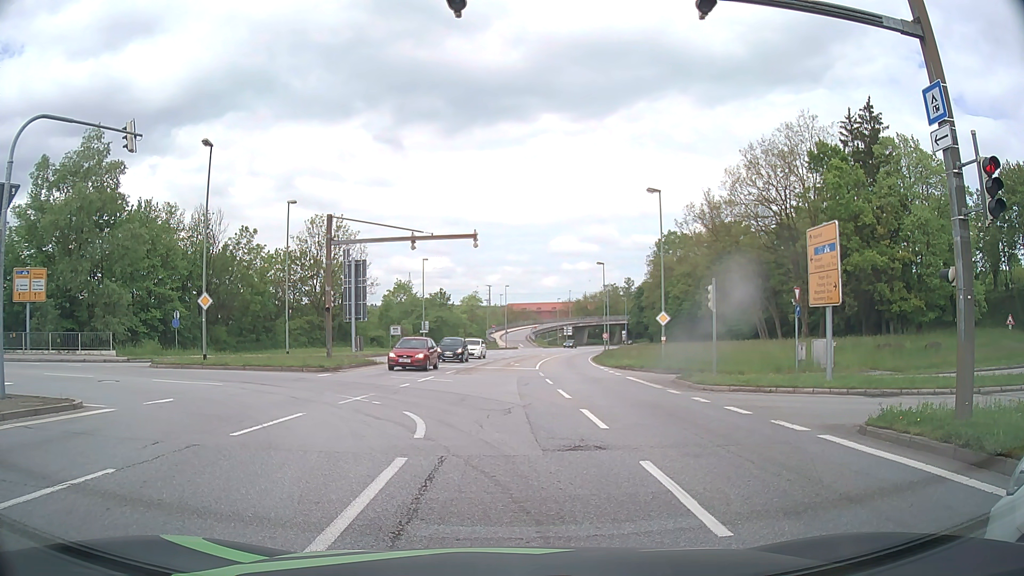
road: primary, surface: asphalt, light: Day
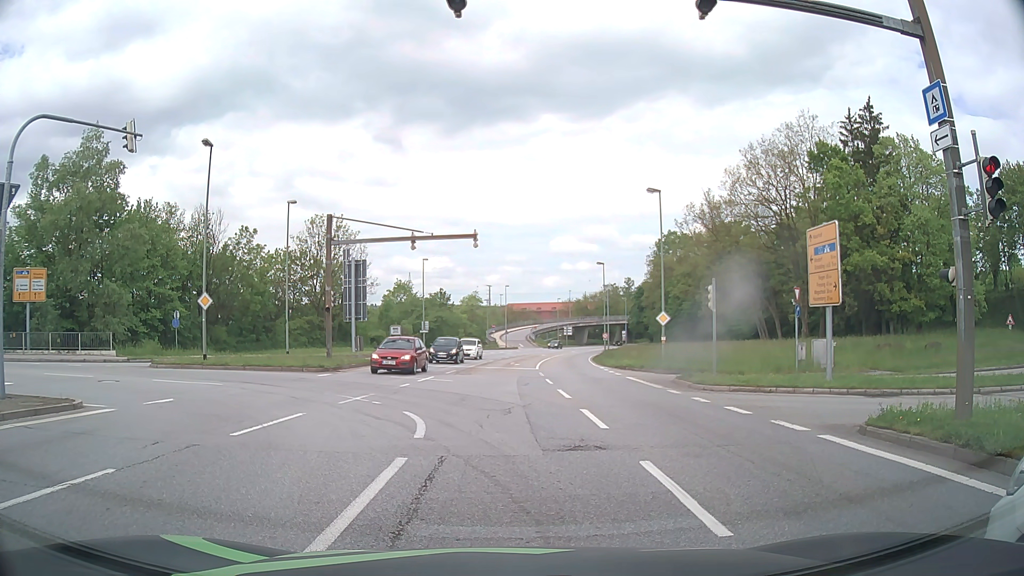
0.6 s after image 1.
(0.0, 0.0) m; 0°
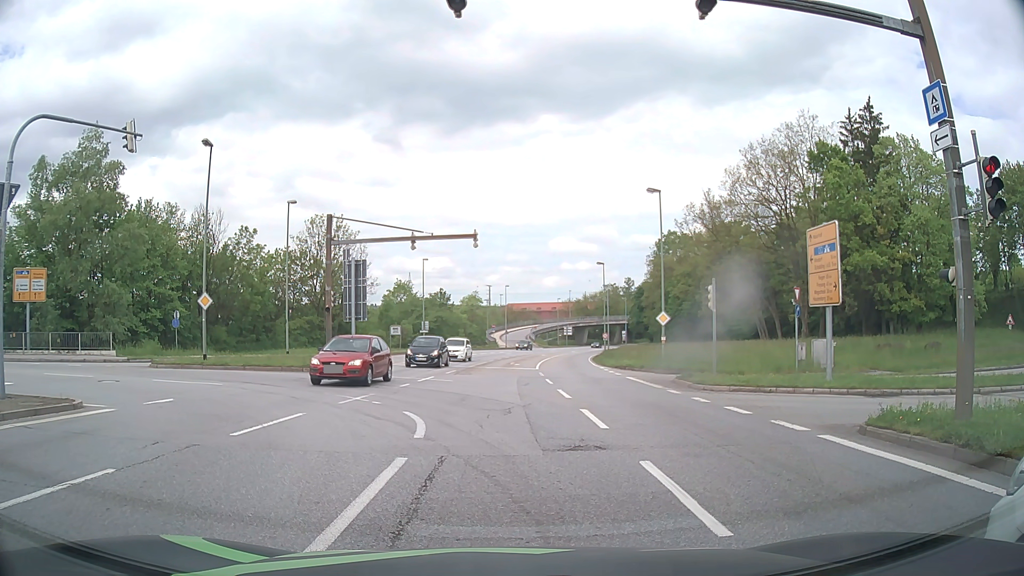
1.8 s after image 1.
(0.0, 0.0) m; 0°
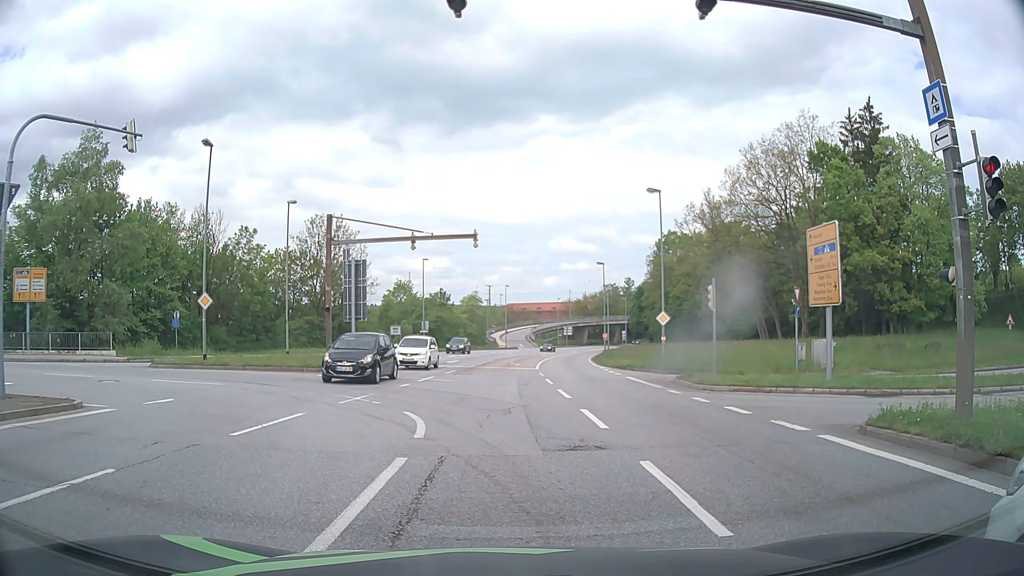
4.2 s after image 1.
(0.0, 0.0) m; 0°
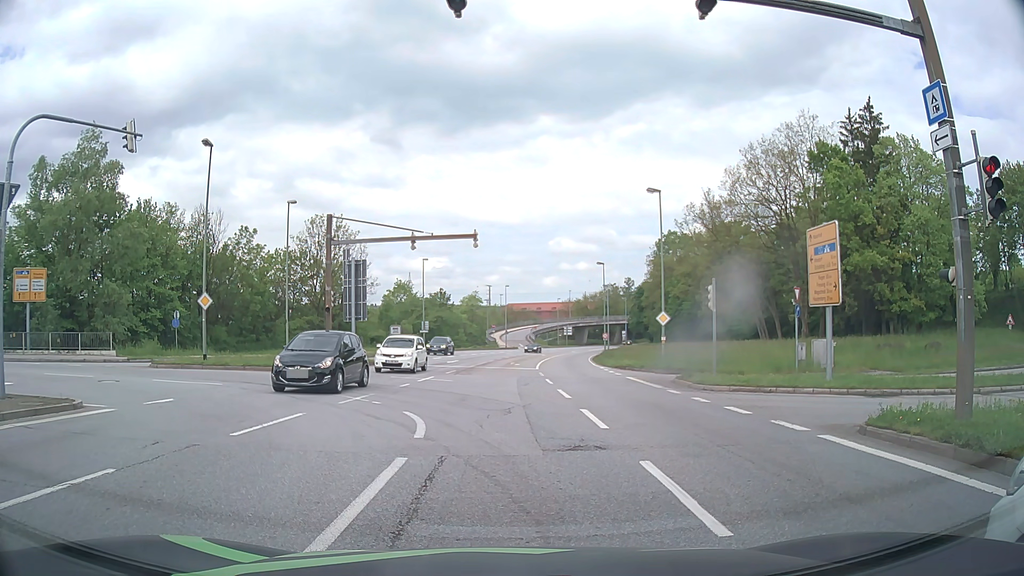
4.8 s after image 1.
(0.0, 0.0) m; 0°
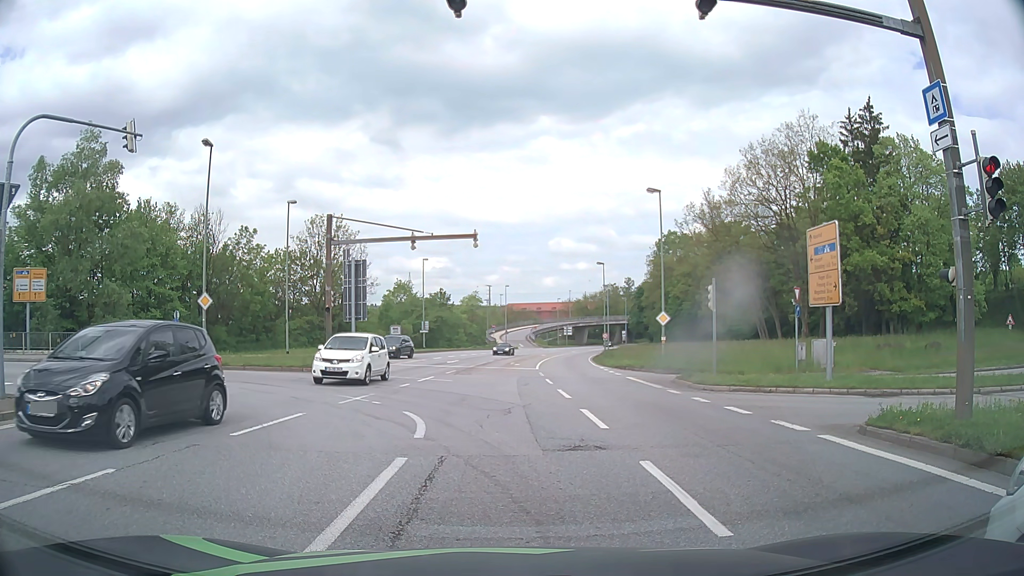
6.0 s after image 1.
(0.0, 0.0) m; 0°
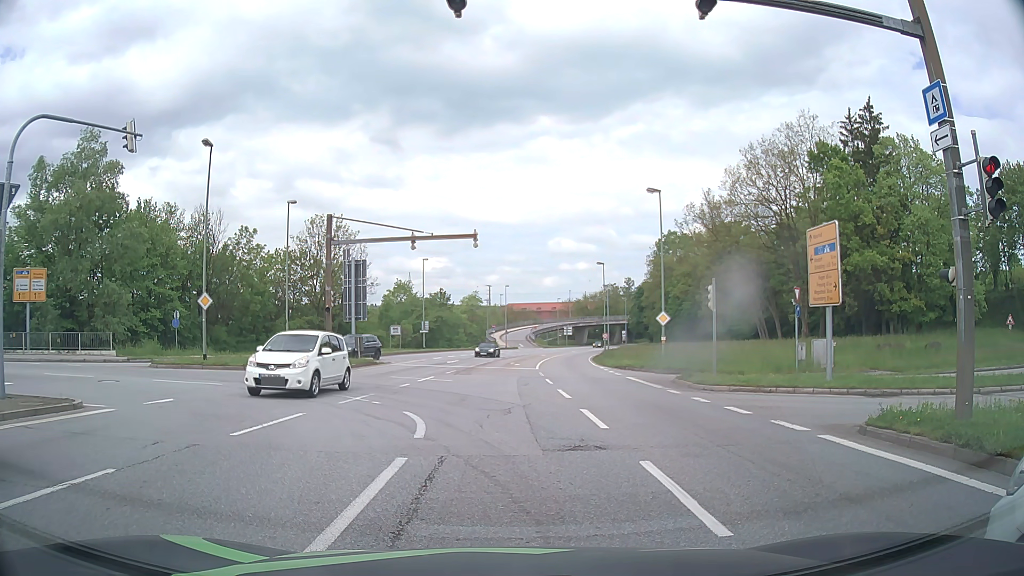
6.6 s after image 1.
(0.0, 0.0) m; 0°
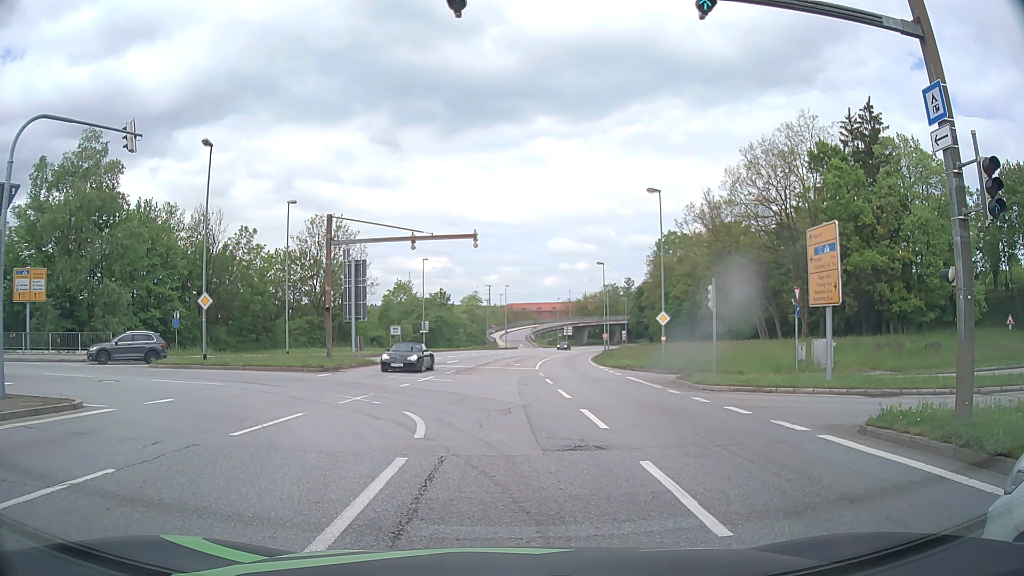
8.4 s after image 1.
(0.0, 0.0) m; 0°
(0, +10) (-4, +19) (-13, +24) (-23, +25) (-33, +26) (-43, +27) (-52, +29) (-62, +30) (-72, +32) (-82, +34) m
